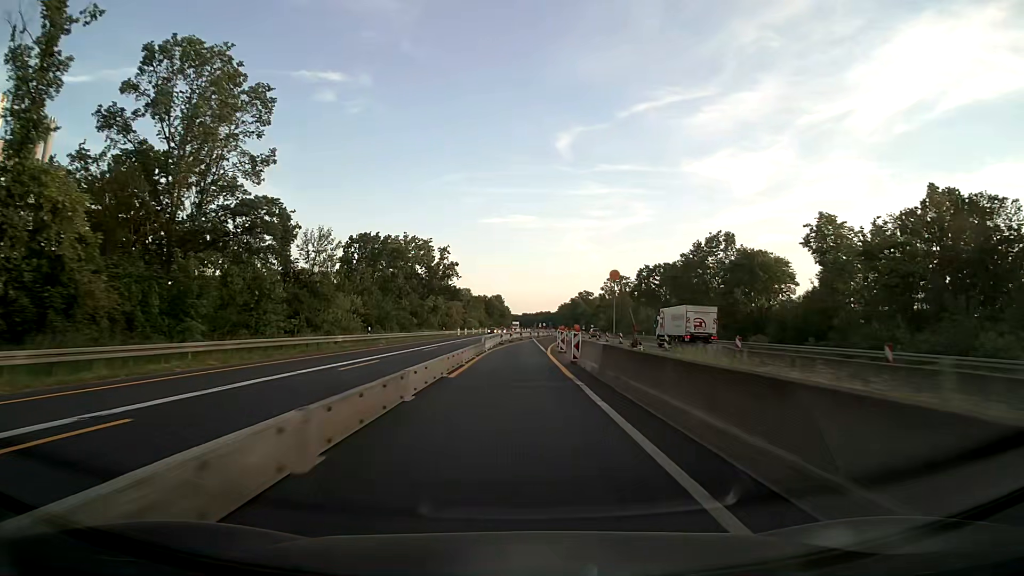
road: motorway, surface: asphalt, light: Day
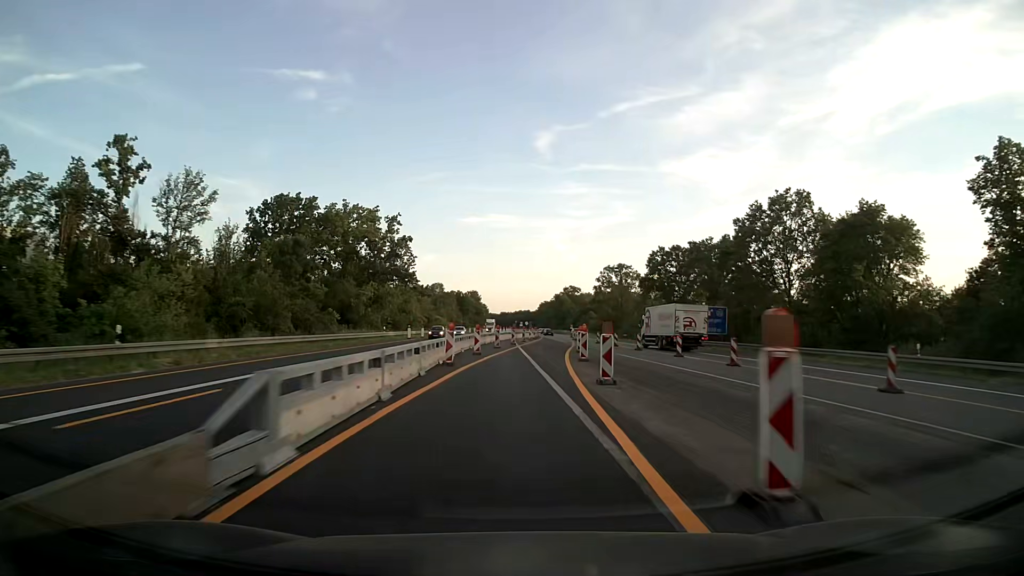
(+0.4, +31.7) m; +2°
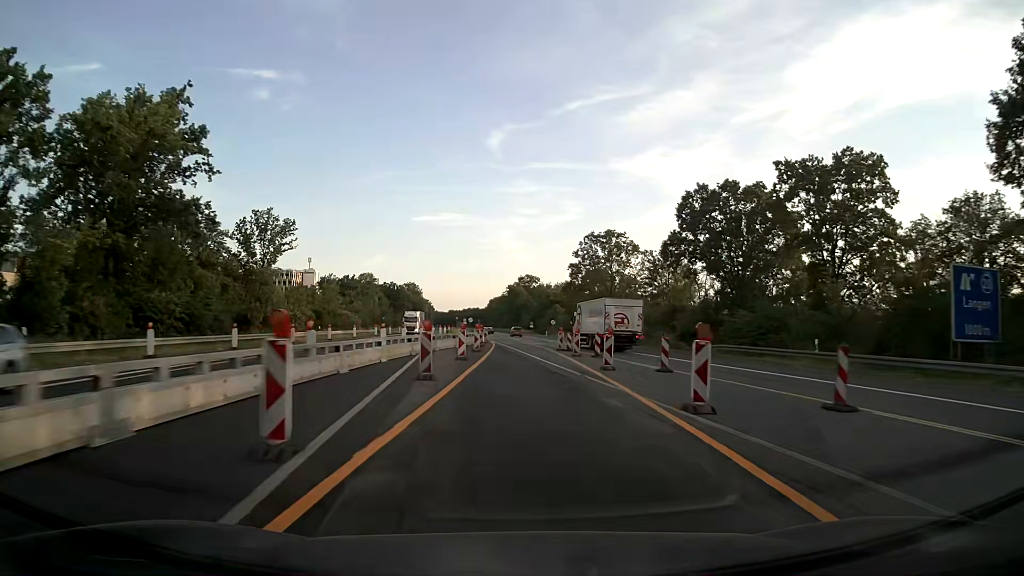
(+1.7, +47.4) m; +4°
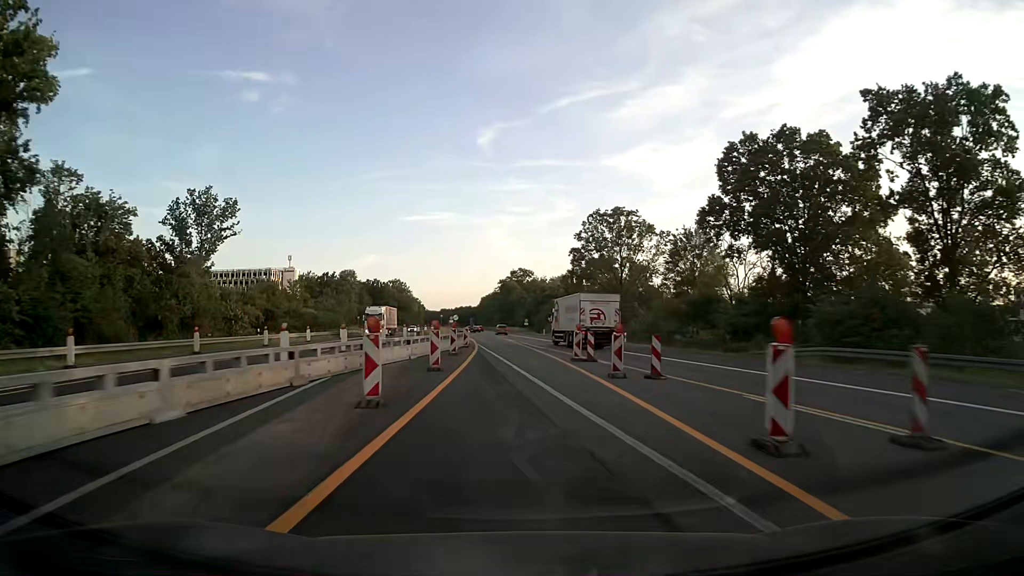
(+0.2, +15.8) m; +1°
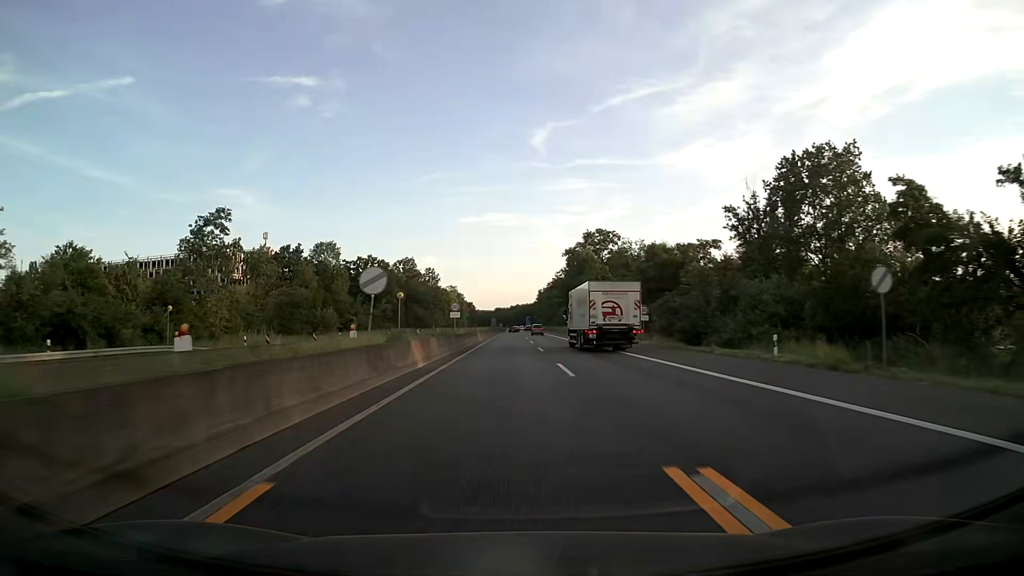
(-3.3, +79.1) m; -5°
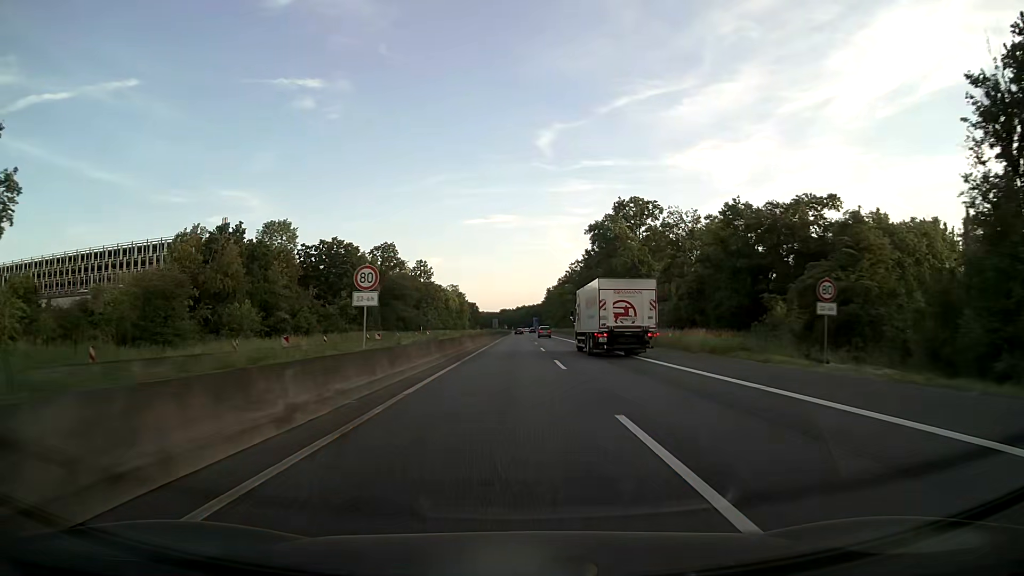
(-0.1, +31.7) m; 0°
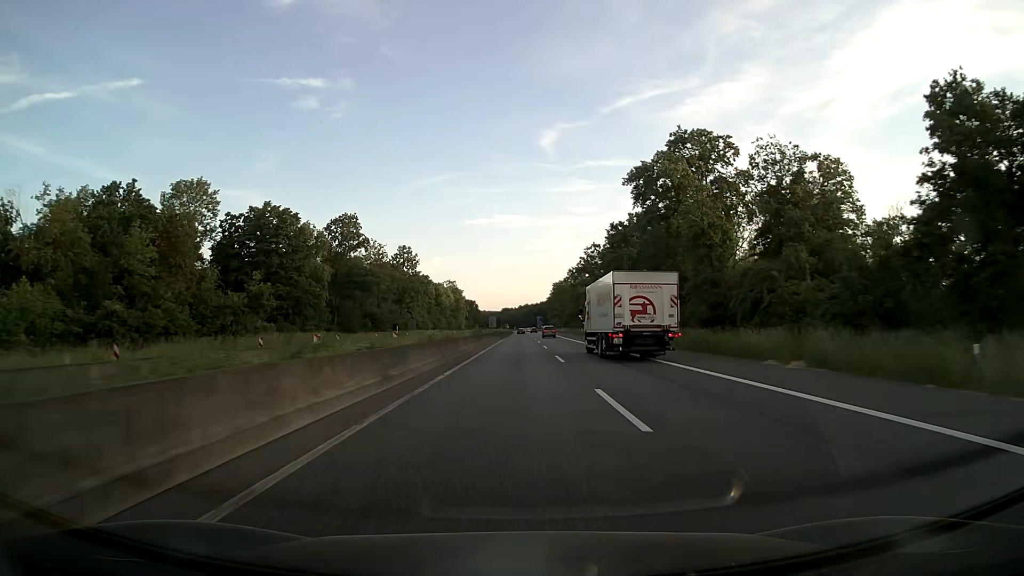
(-0.1, +31.7) m; 0°
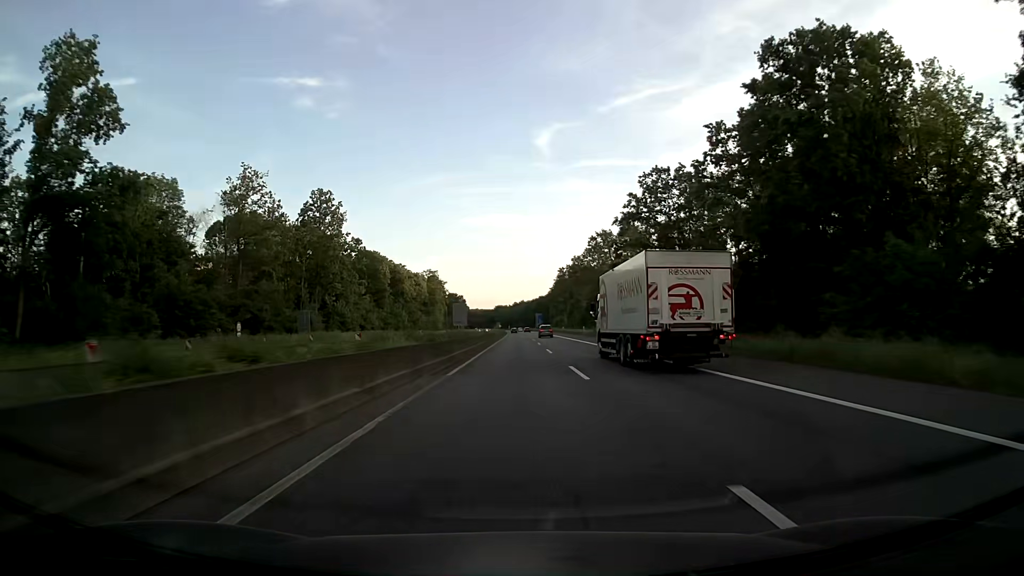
(+0.1, +63.4) m; +1°
(0, +10) (0, +20) (0, +30) (0, +40) (0, +50) (0, +60) (-1, +70) (-1, +80) (-1, +90) (-1, +100) m
